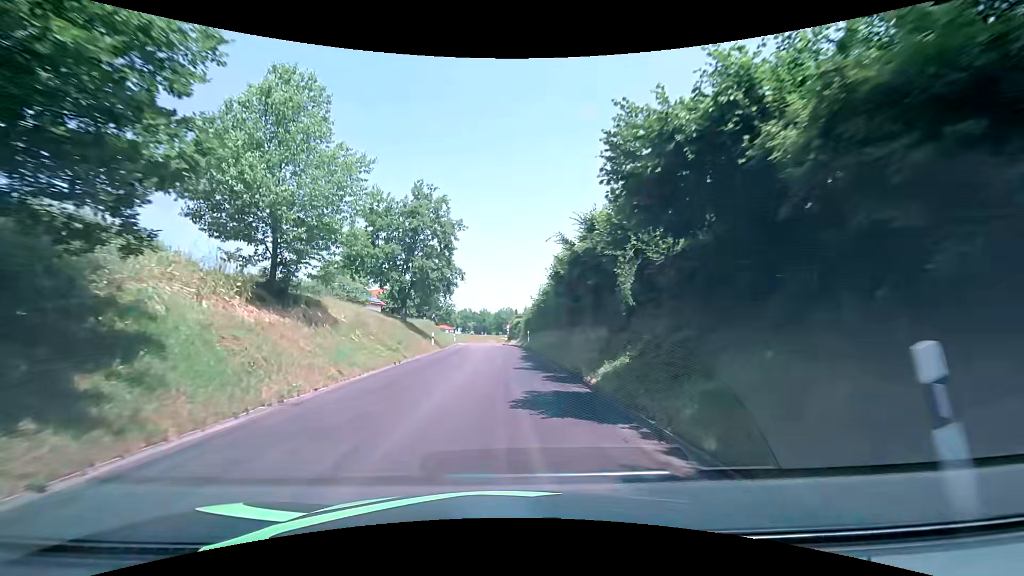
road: tertiary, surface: asphalt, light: Day
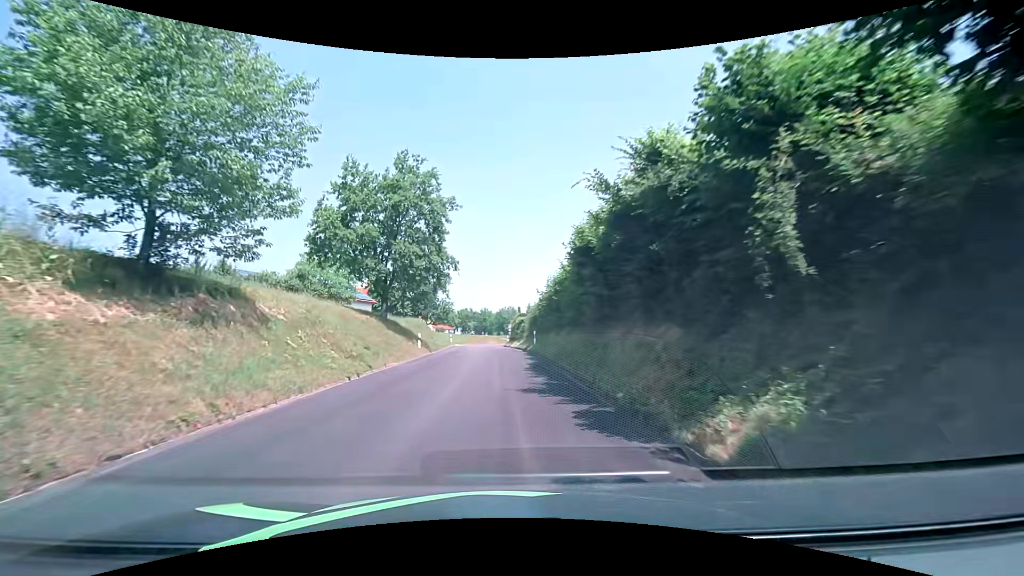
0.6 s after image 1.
(0.0, +6.5) m; 0°
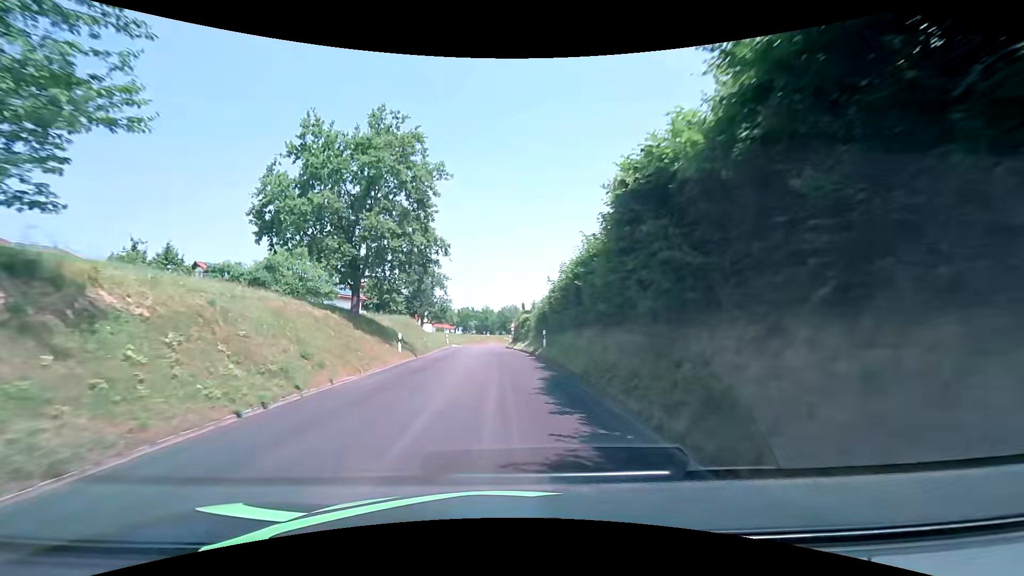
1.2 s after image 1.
(0.0, +6.5) m; 0°
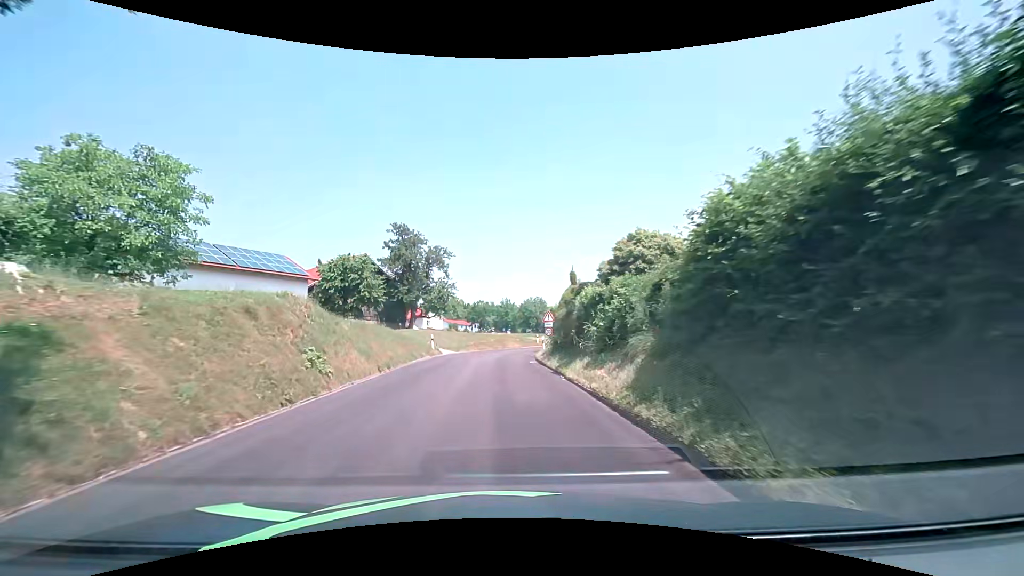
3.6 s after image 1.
(-0.4, +25.2) m; -2°
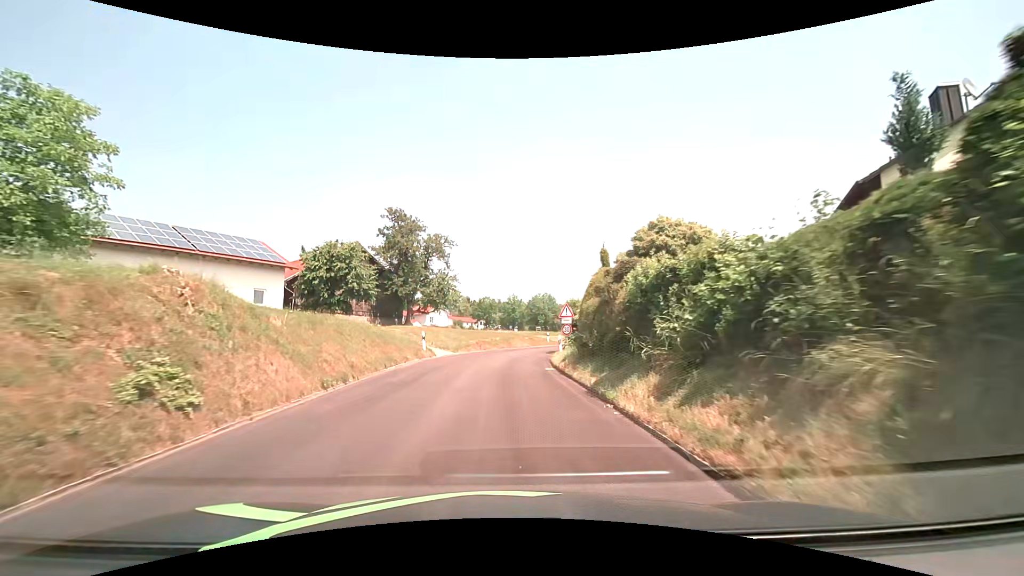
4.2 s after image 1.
(-0.1, +6.2) m; -1°
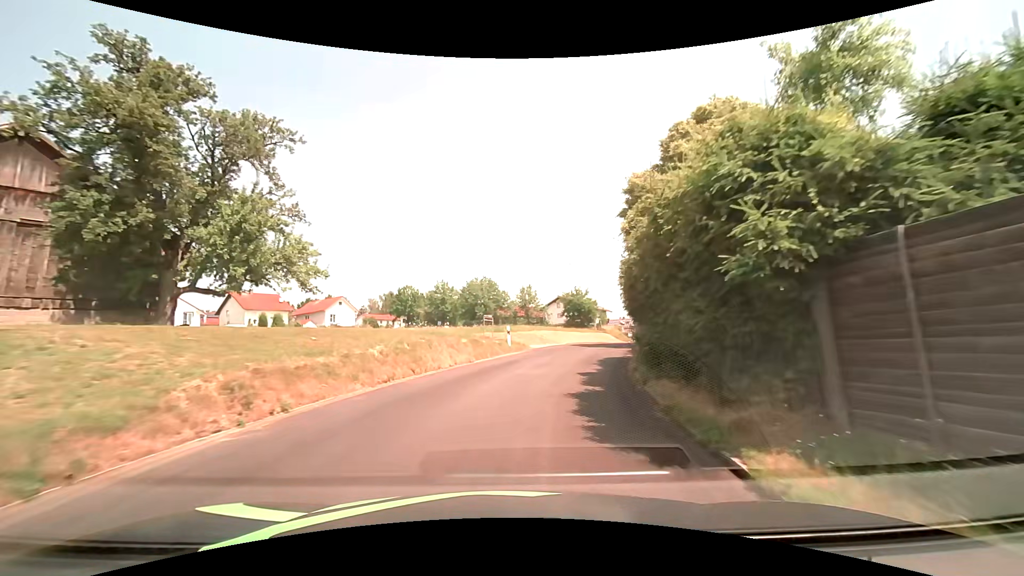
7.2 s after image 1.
(+0.7, +30.3) m; +7°
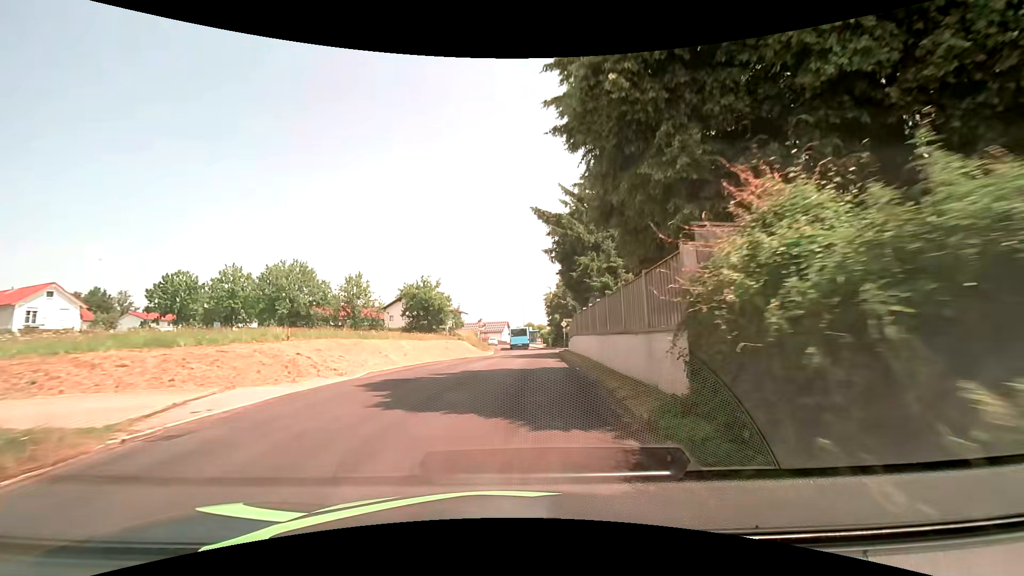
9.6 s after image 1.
(+3.7, +23.1) m; +17°
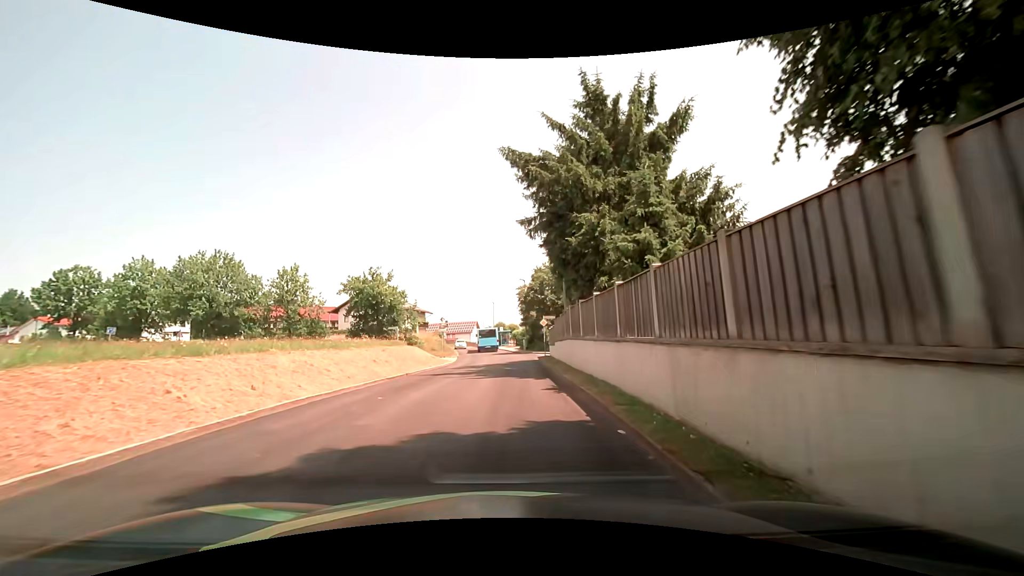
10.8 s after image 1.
(+0.2, +10.0) m; +2°
